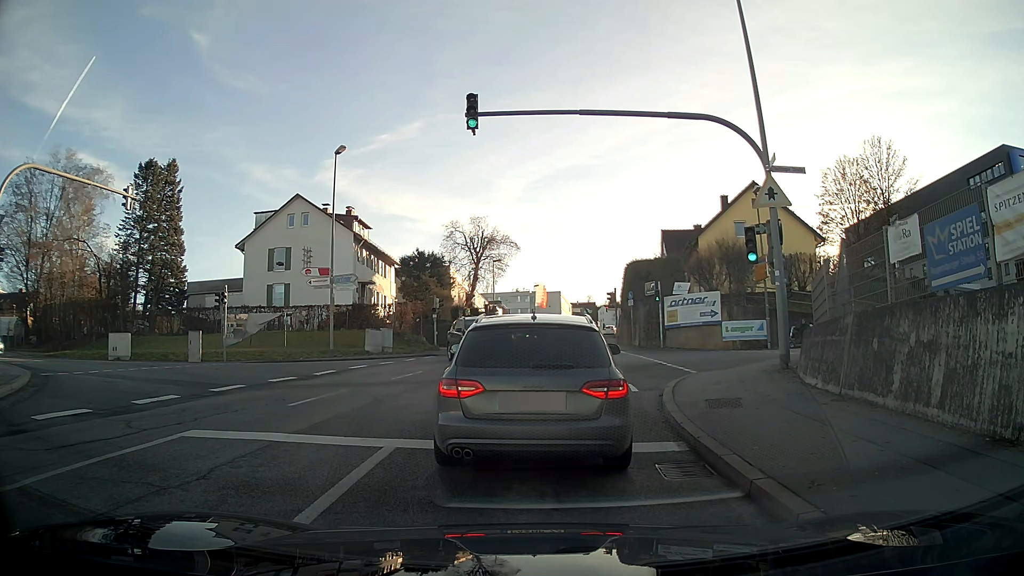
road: tertiary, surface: asphalt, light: Day
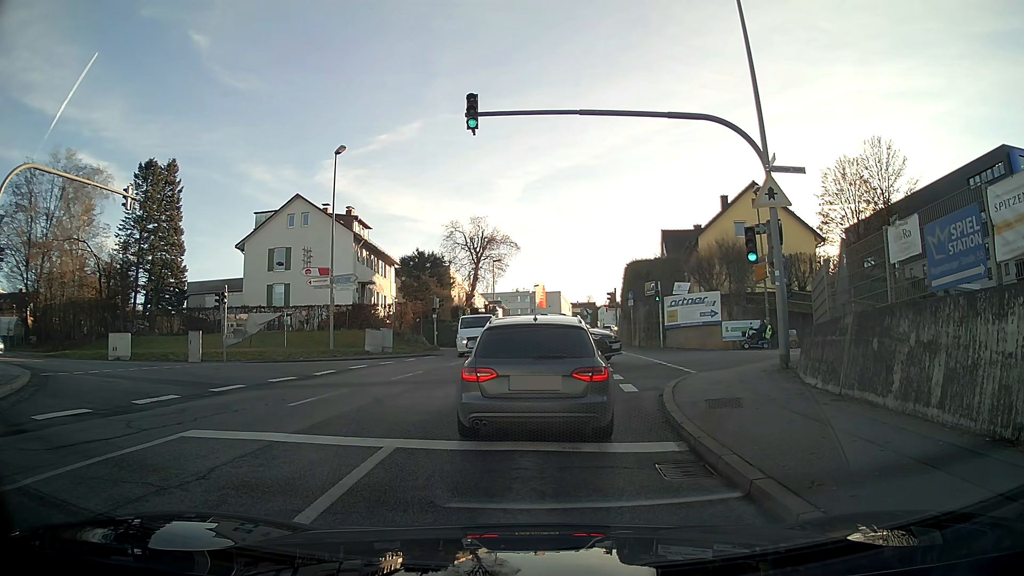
(0.0, 0.0) m; 0°
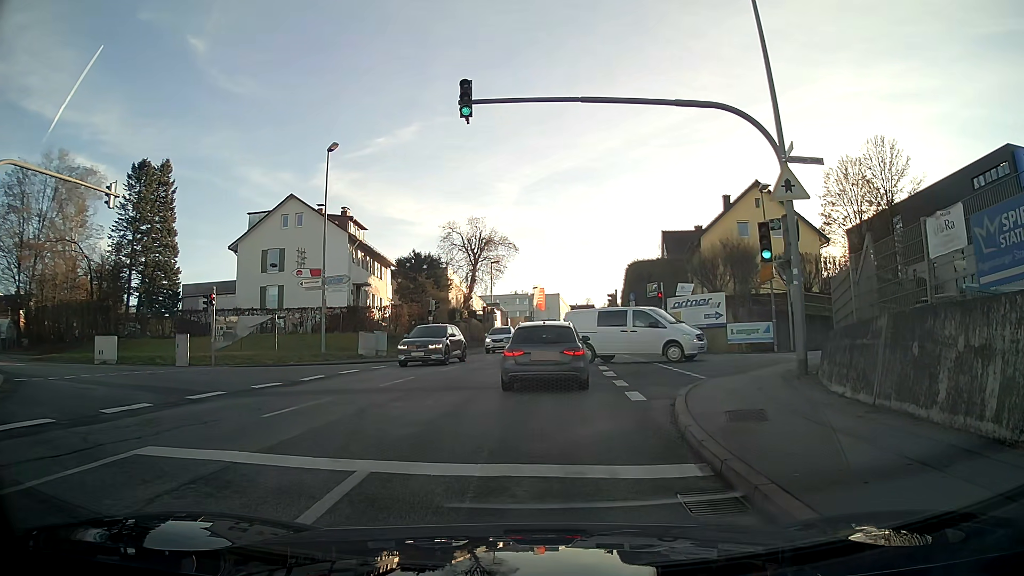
(0.0, +1.2) m; -1°
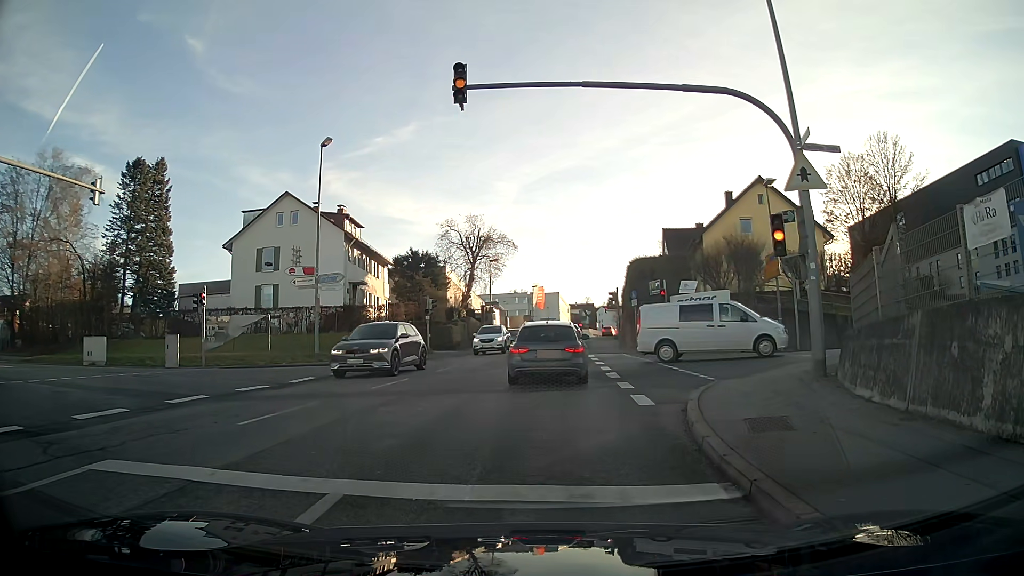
(0.0, +0.9) m; 0°
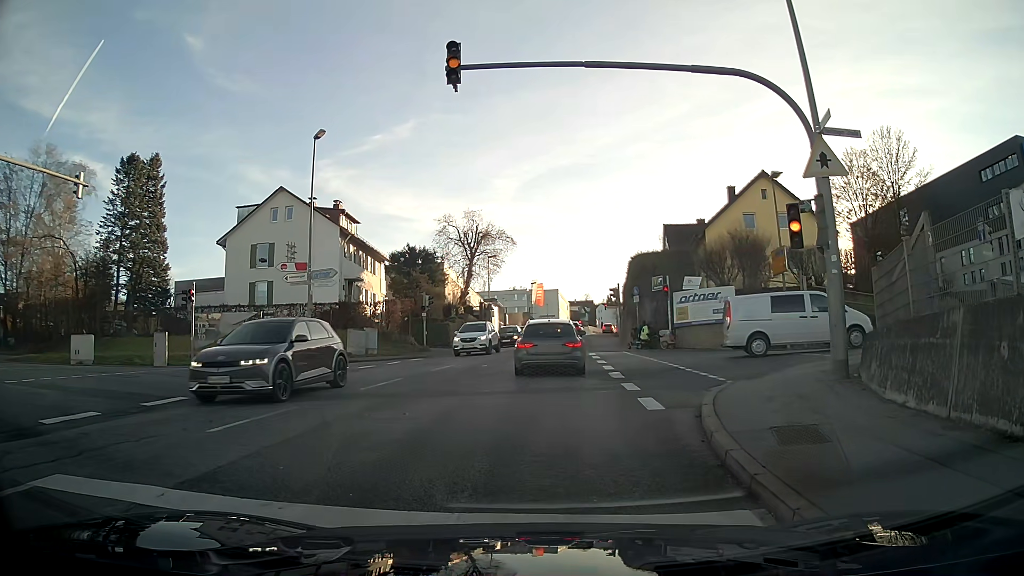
(0.0, +0.9) m; 0°
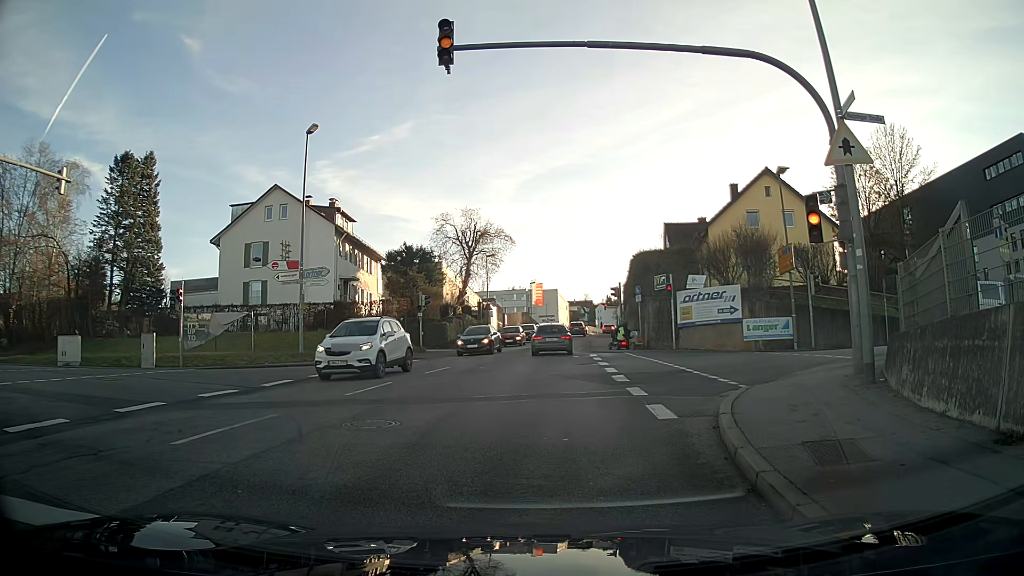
(0.0, +0.9) m; 0°
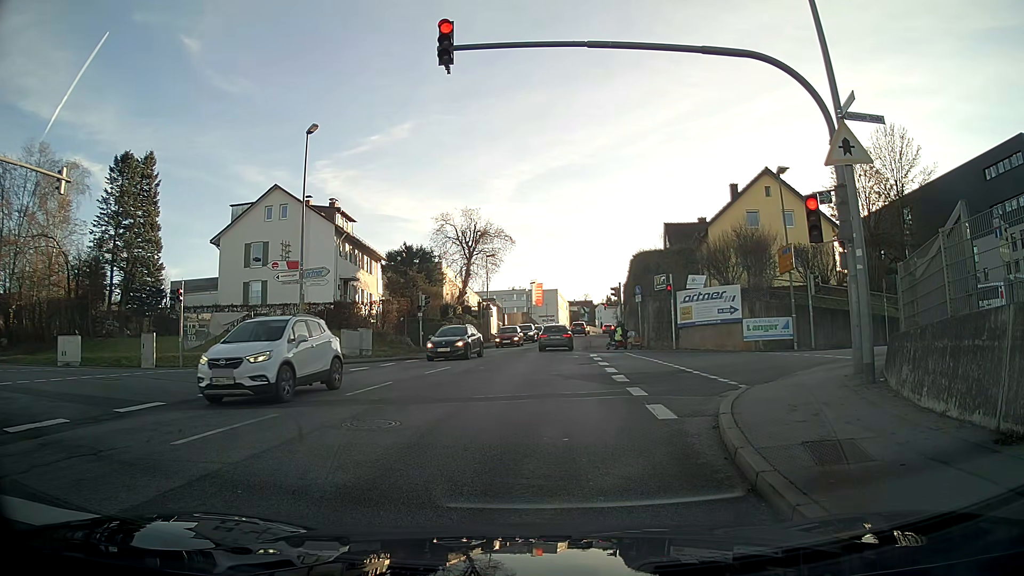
(0.0, 0.0) m; 0°
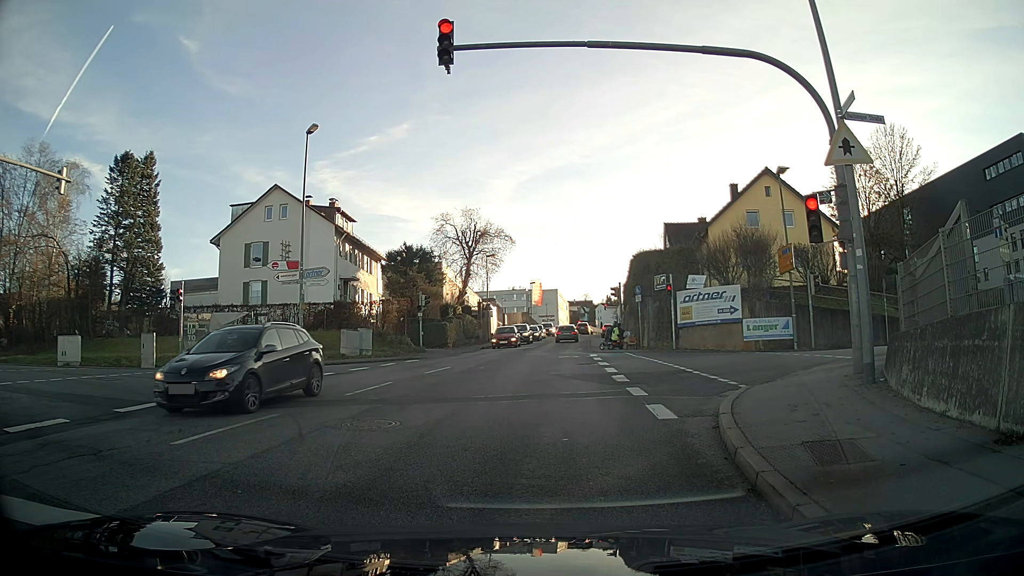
(0.0, 0.0) m; 0°
(0, +10) (0, +20) (+1, +30) (+2, +40) (+2, +50) (+3, +60) (+4, +70) (+5, +80) (+6, +90) (+8, +100) m
